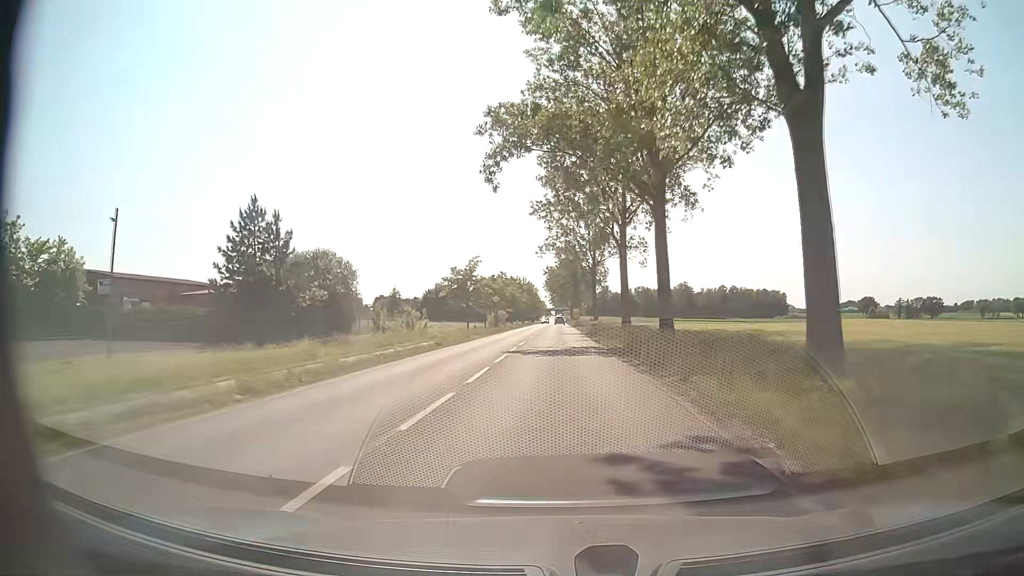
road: primary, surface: asphalt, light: Day
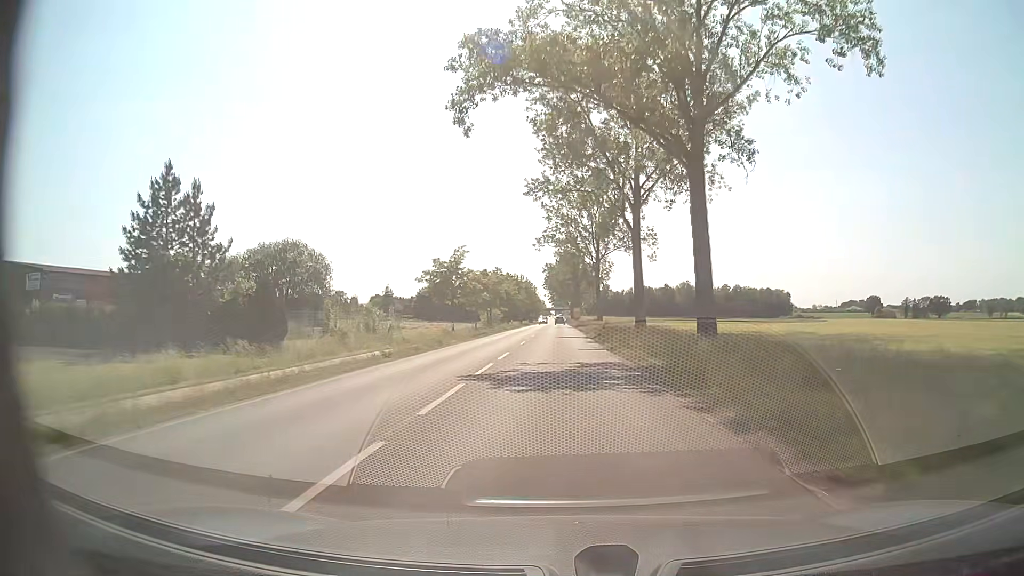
(0.0, +10.9) m; 0°
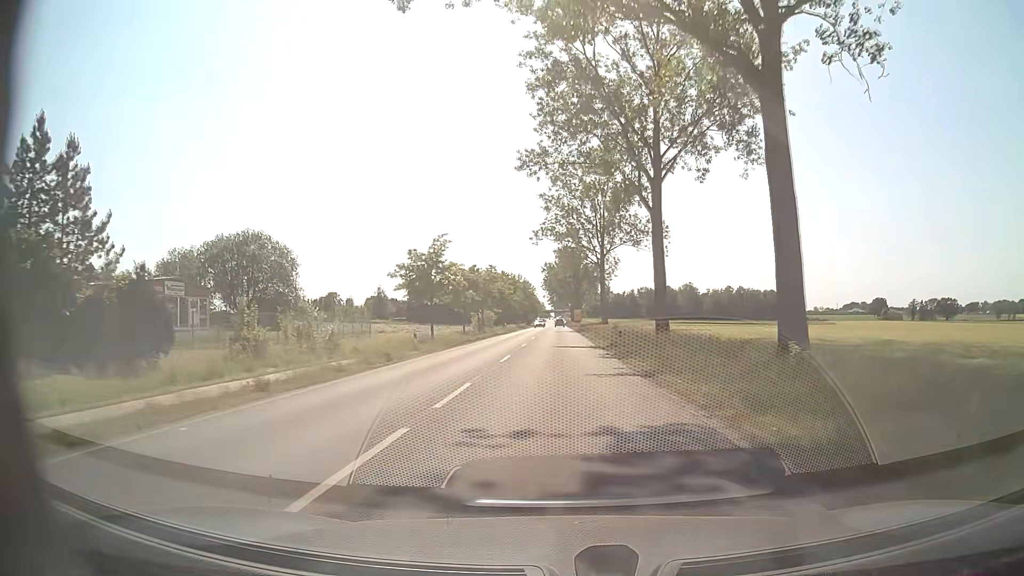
(+0.1, +10.9) m; 0°
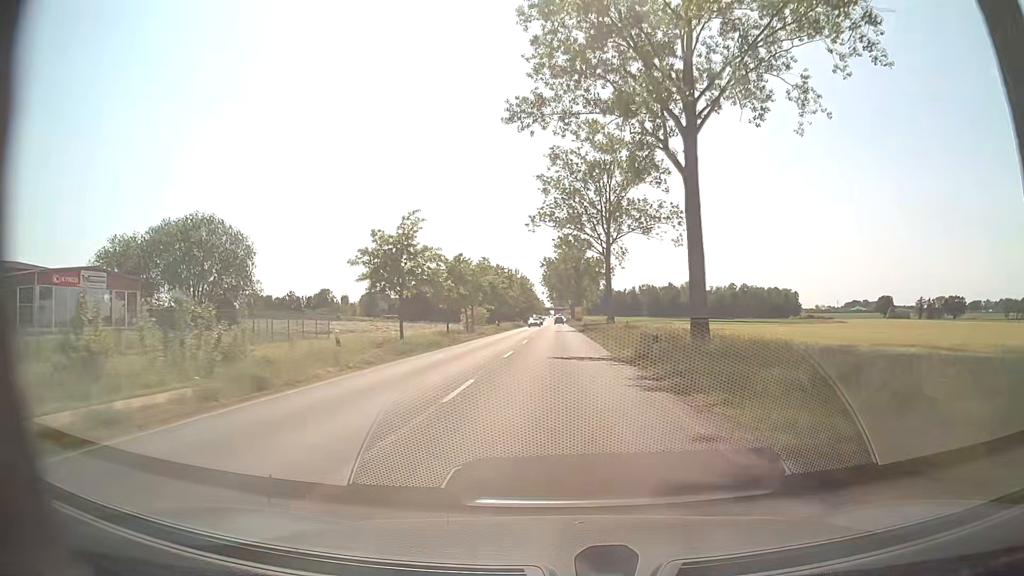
(0.0, +10.9) m; 0°
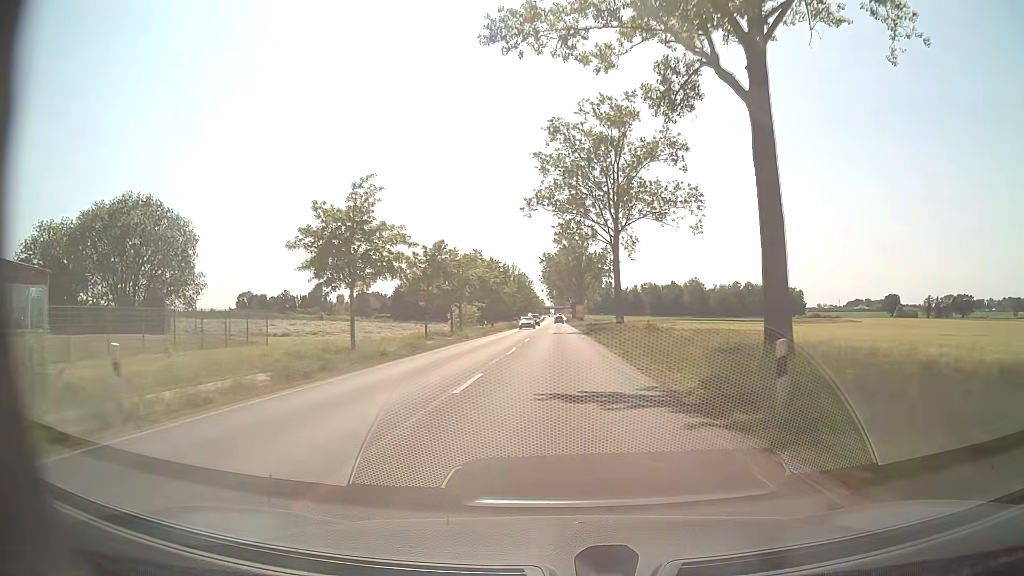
(0.0, +10.9) m; 0°
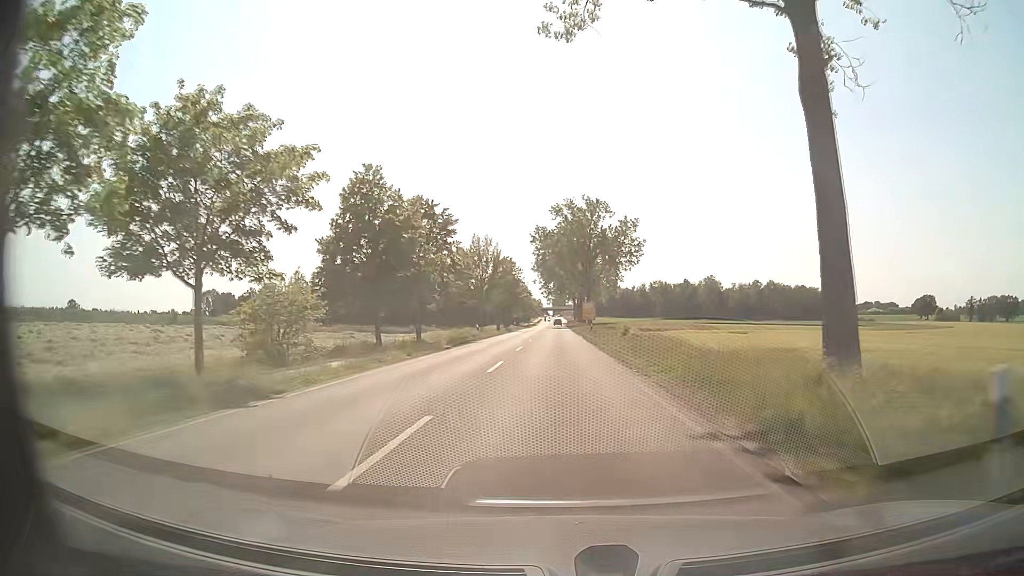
(+0.1, +54.6) m; 0°
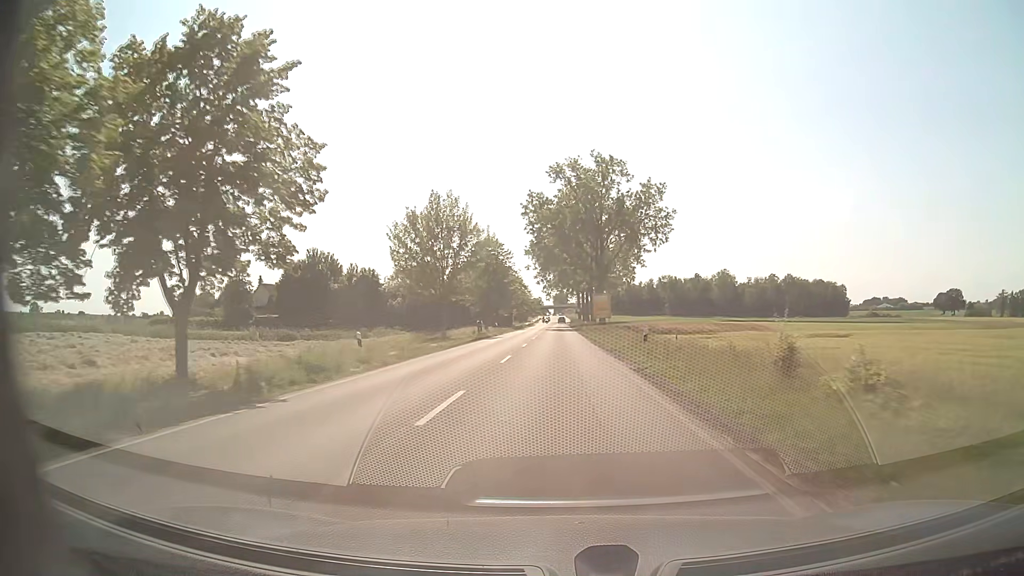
(0.0, +32.8) m; 0°
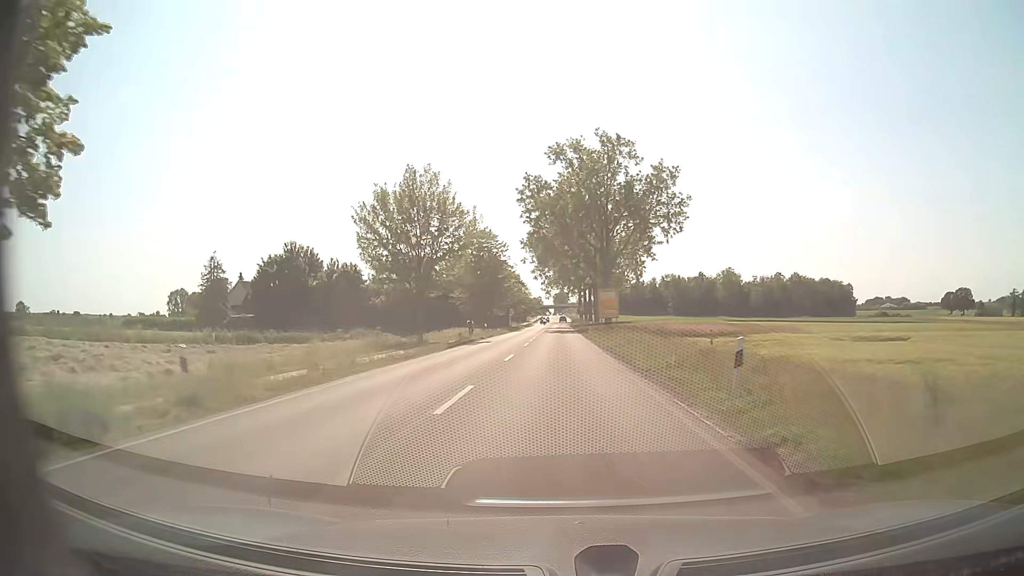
(0.0, +10.9) m; 0°
(0, +10) (0, +20) (0, +30) (0, +40) (0, +50) (0, +60) (0, +70) (0, +80) (0, +90) (0, +100) m
